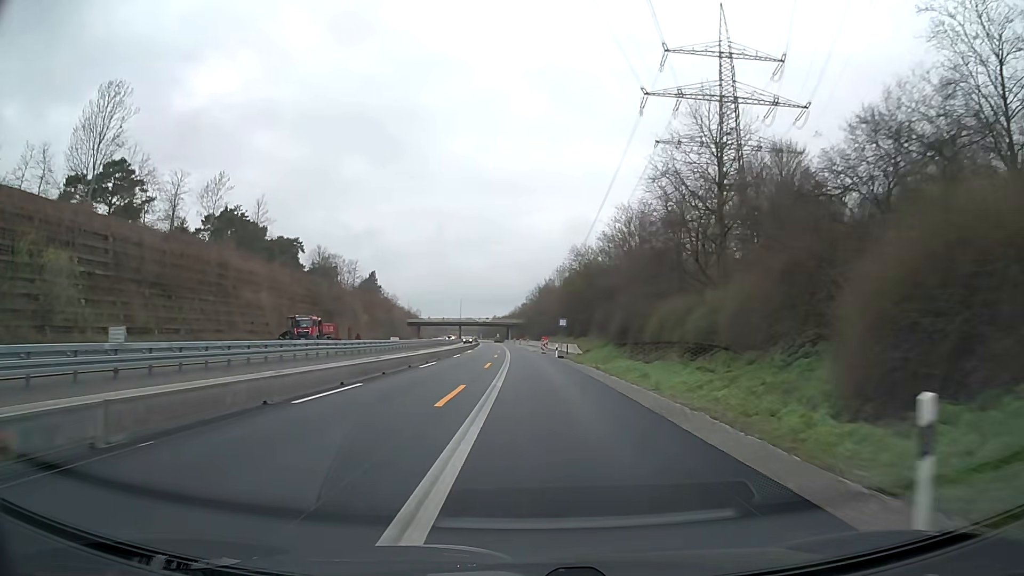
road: motorway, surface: asphalt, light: Day
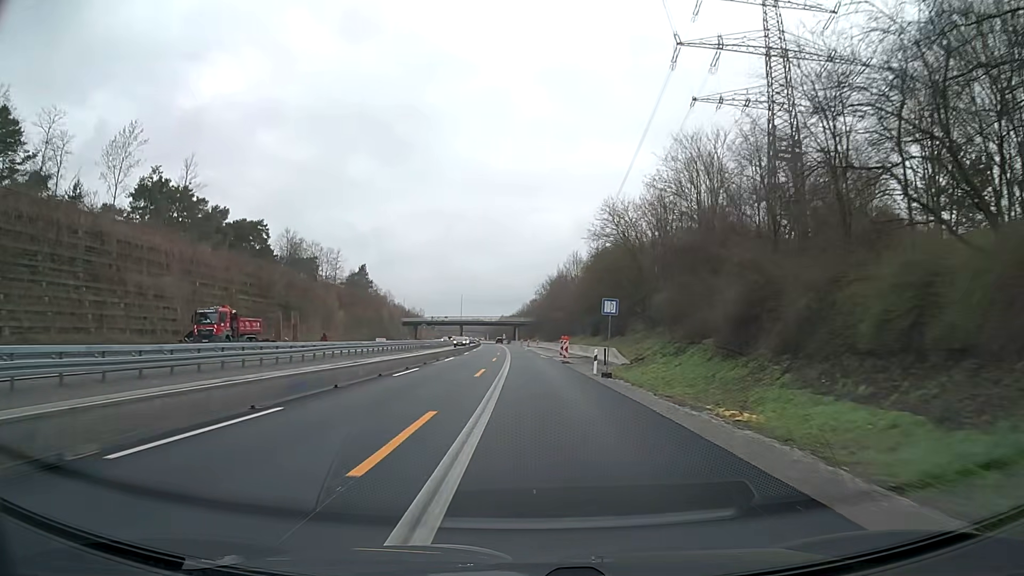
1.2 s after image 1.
(-0.1, +25.0) m; -1°
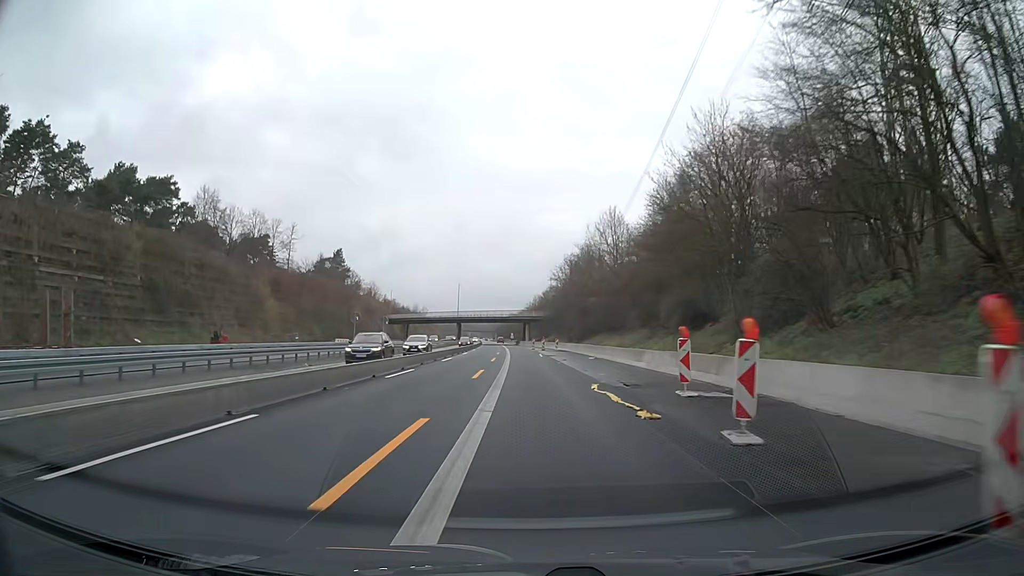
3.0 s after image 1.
(-0.3, +37.4) m; -1°
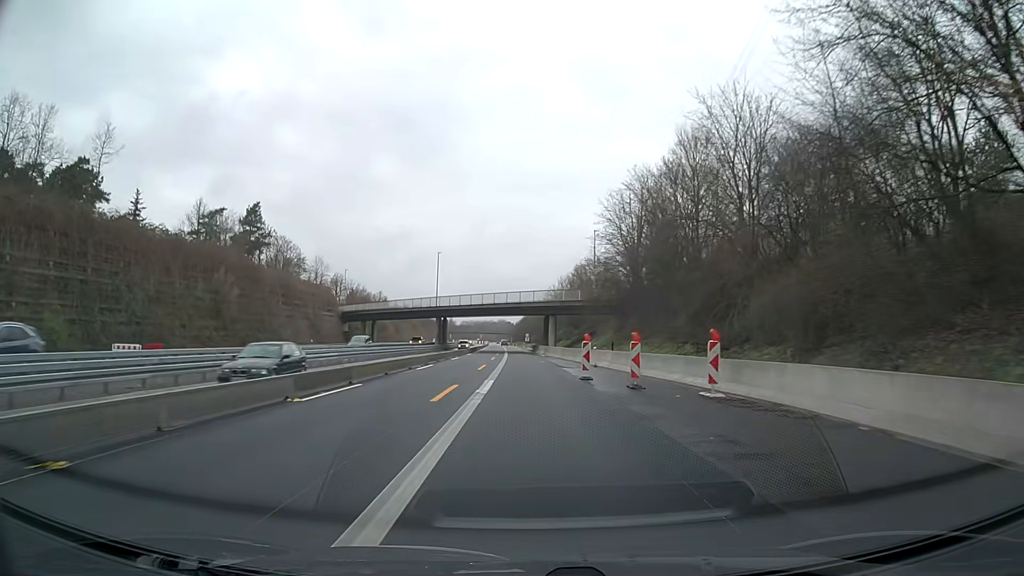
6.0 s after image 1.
(-0.7, +62.4) m; -2°
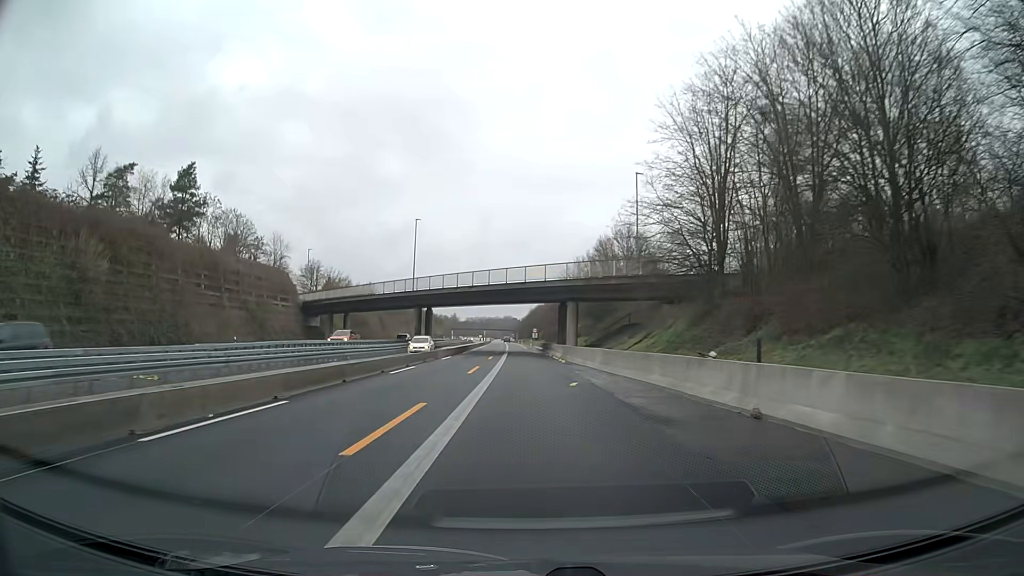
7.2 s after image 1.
(-0.1, +25.0) m; 0°
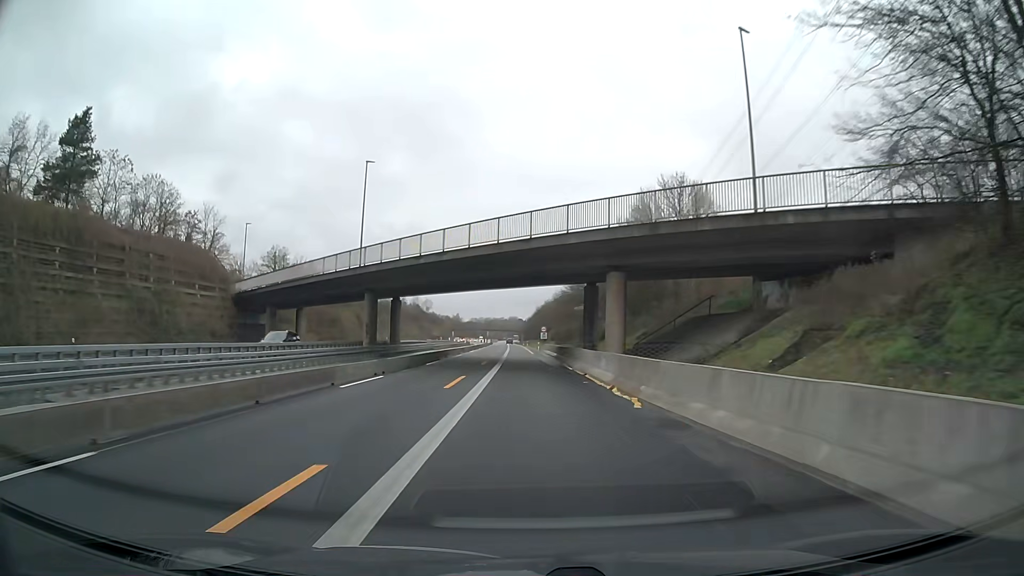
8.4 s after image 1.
(-0.1, +25.1) m; -1°
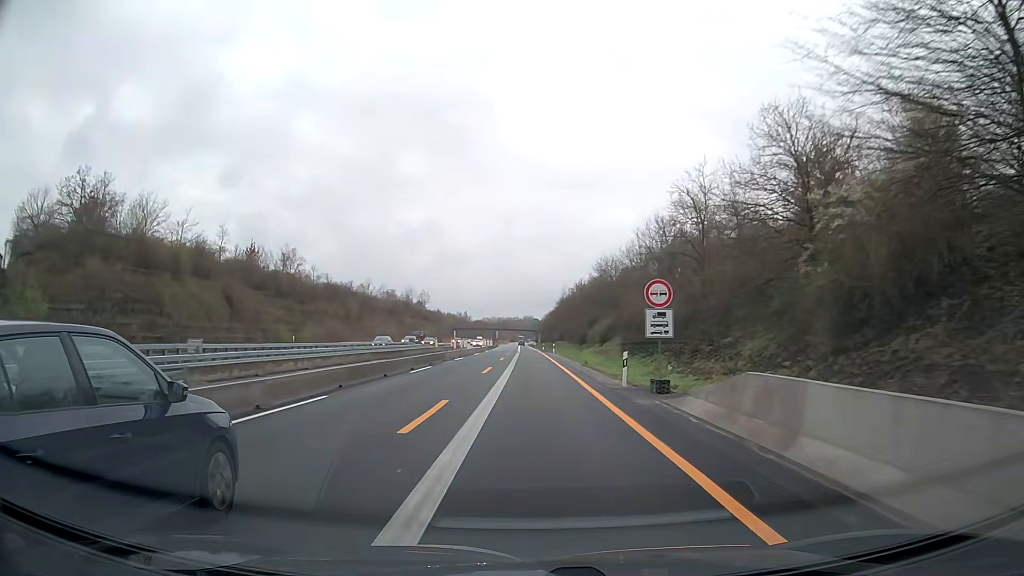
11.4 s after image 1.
(-1.1, +63.2) m; -1°
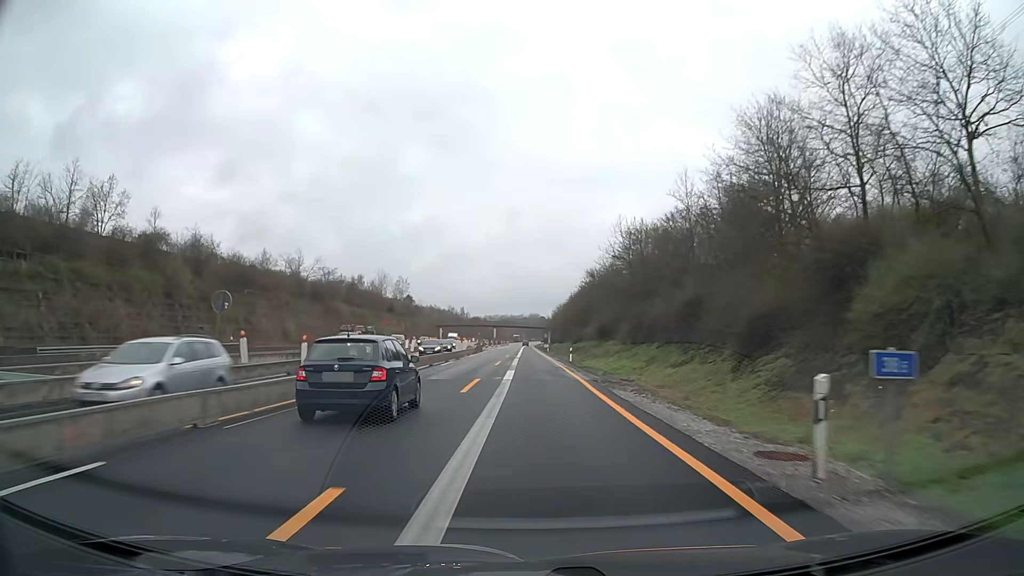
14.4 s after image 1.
(0.0, +63.4) m; 0°
(0, +10) (0, +20) (0, +30) (0, +40) (0, +50) (0, +60) (0, +70) (0, +80) (0, +90) (0, +100) m
